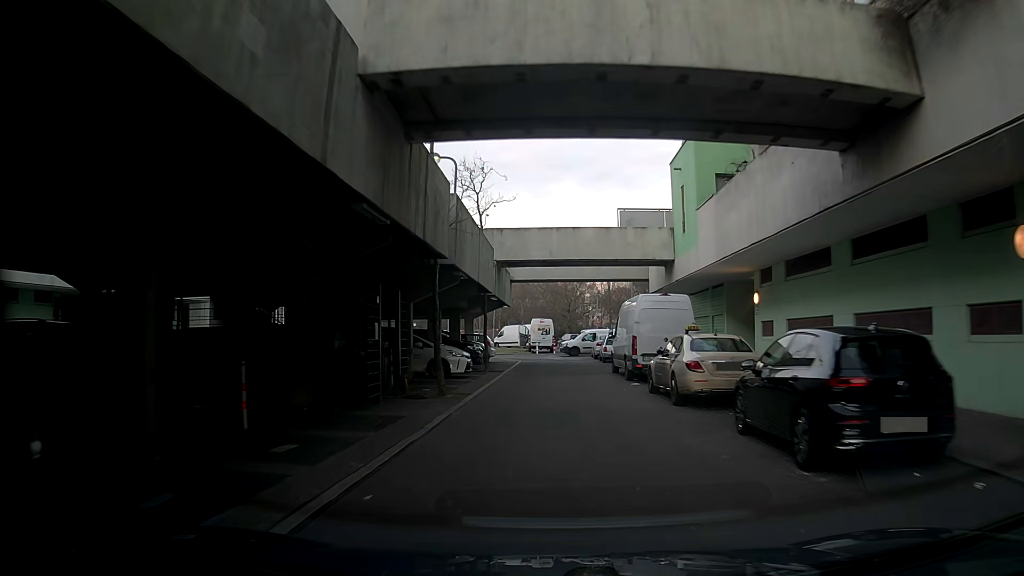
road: residential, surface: asphalt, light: Day
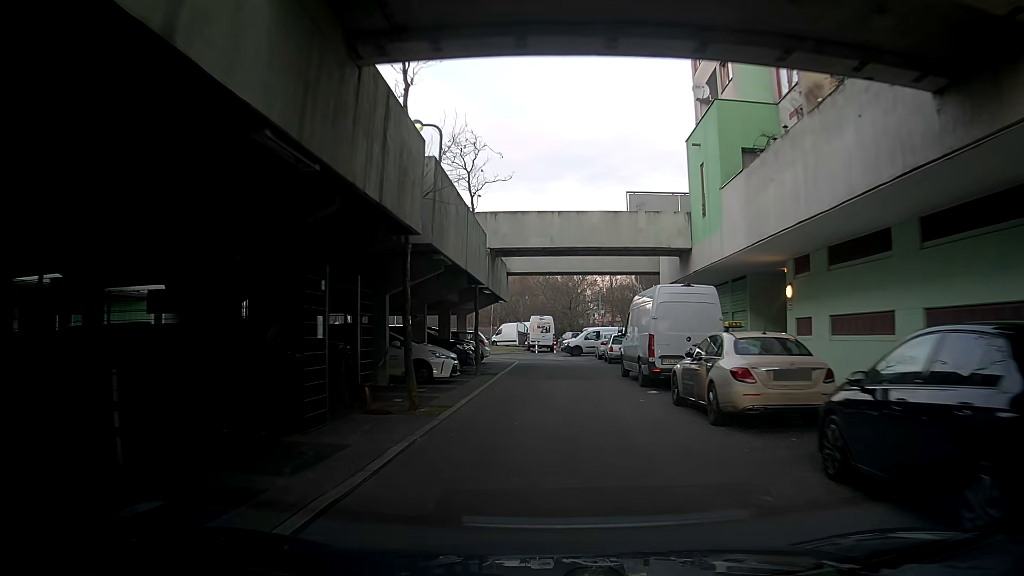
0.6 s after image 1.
(0.0, +3.2) m; 0°
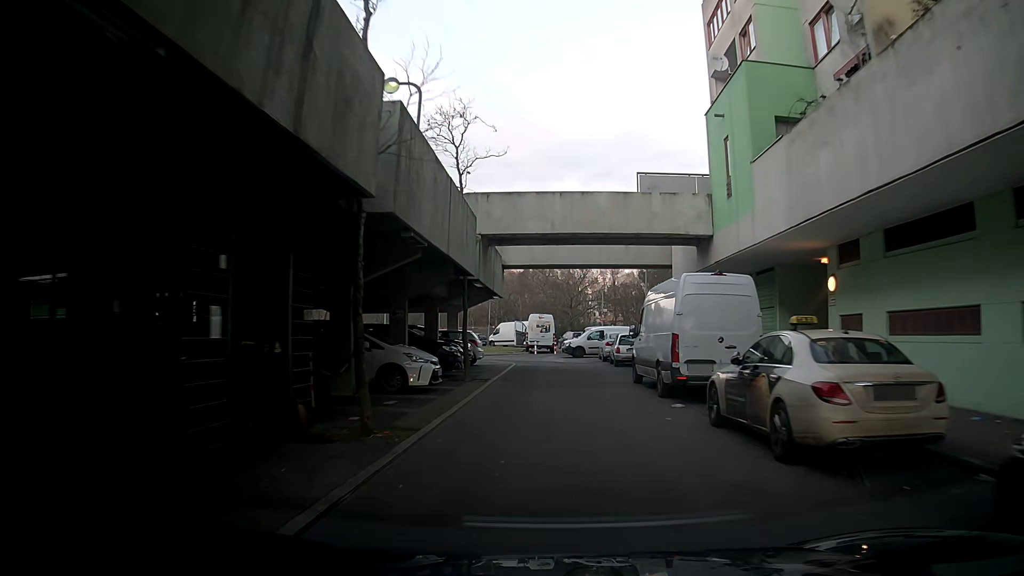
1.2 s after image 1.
(+0.1, +3.2) m; +2°
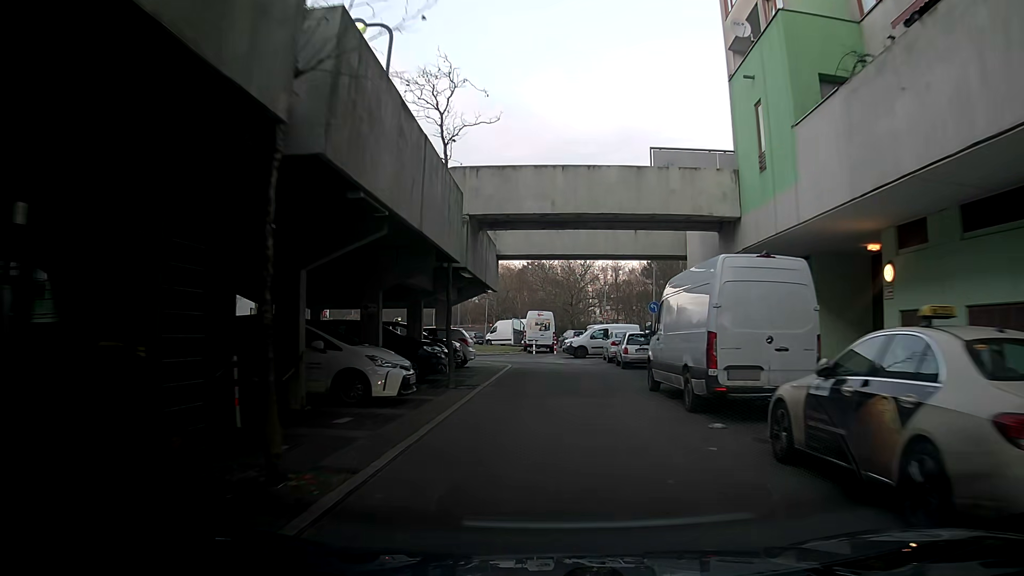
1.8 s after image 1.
(-0.1, +3.1) m; 0°
